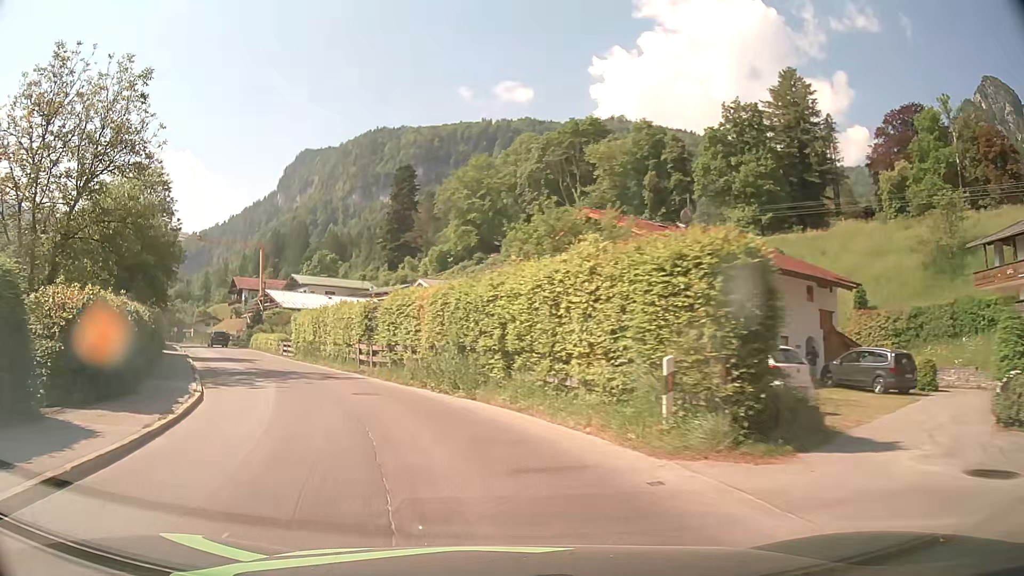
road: tertiary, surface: asphalt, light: Day
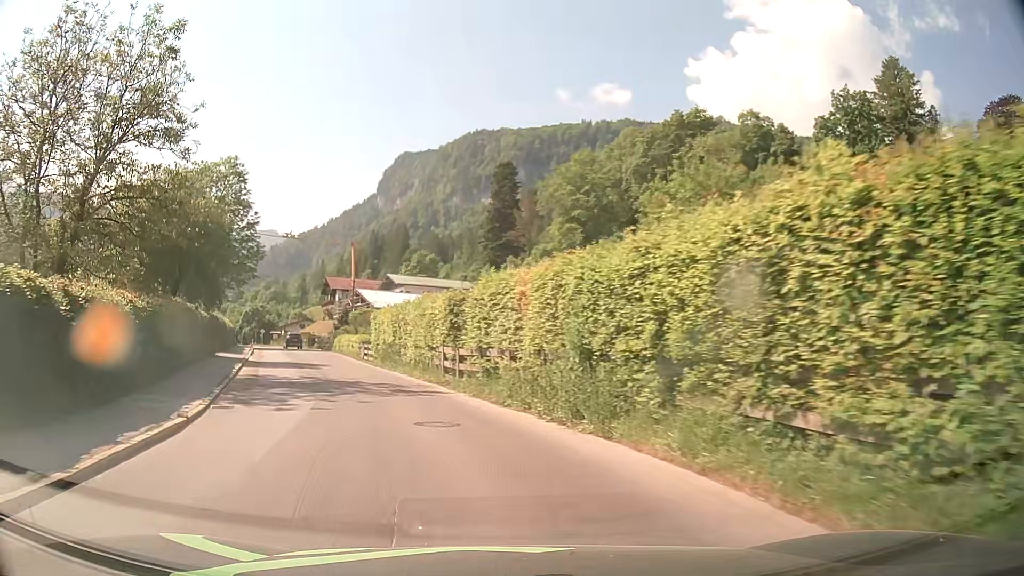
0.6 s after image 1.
(-0.5, +6.0) m; -9°
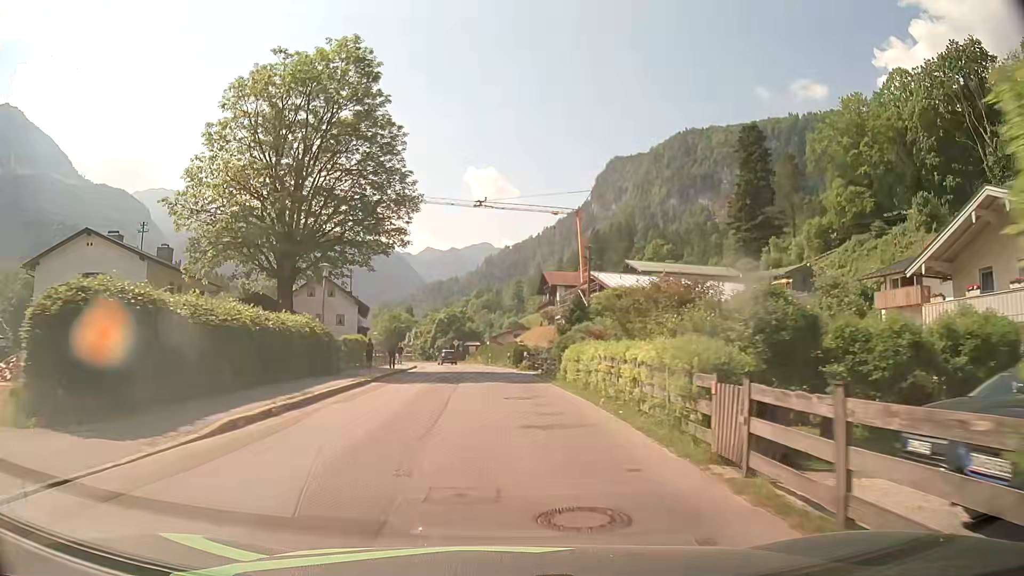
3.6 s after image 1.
(-8.2, +31.9) m; -19°
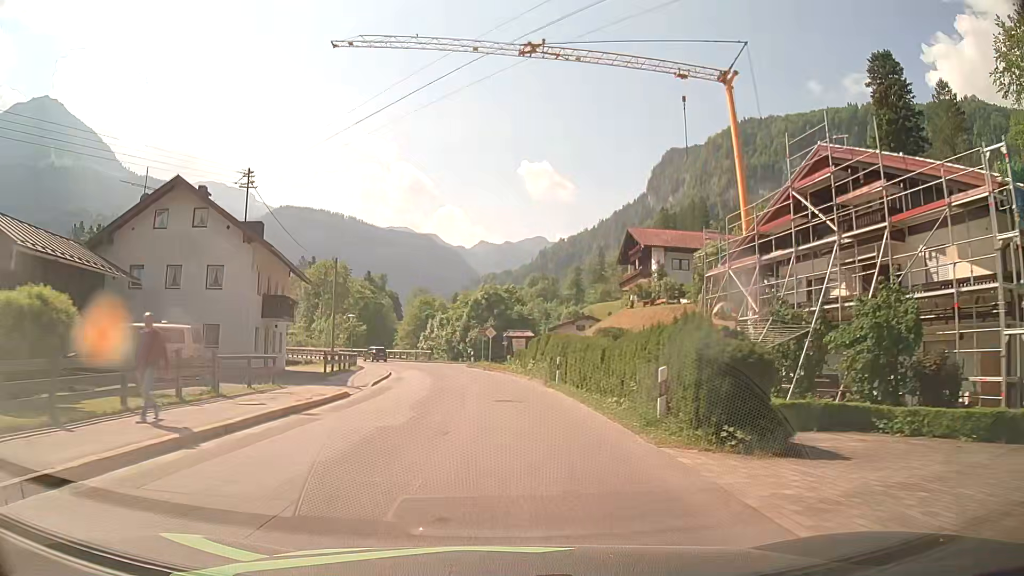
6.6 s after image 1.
(-1.1, +38.1) m; -4°
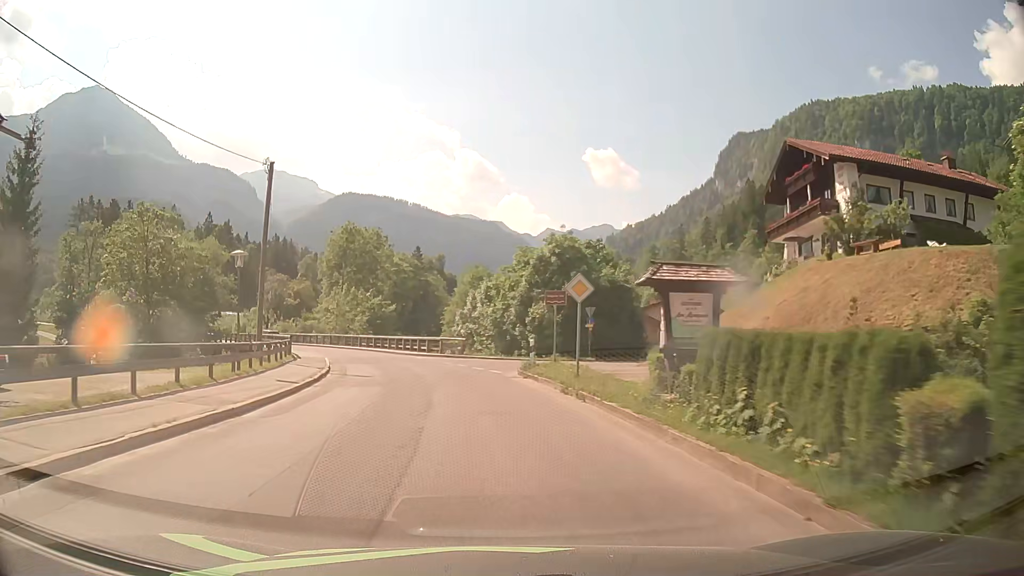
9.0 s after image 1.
(-1.3, +30.4) m; -6°
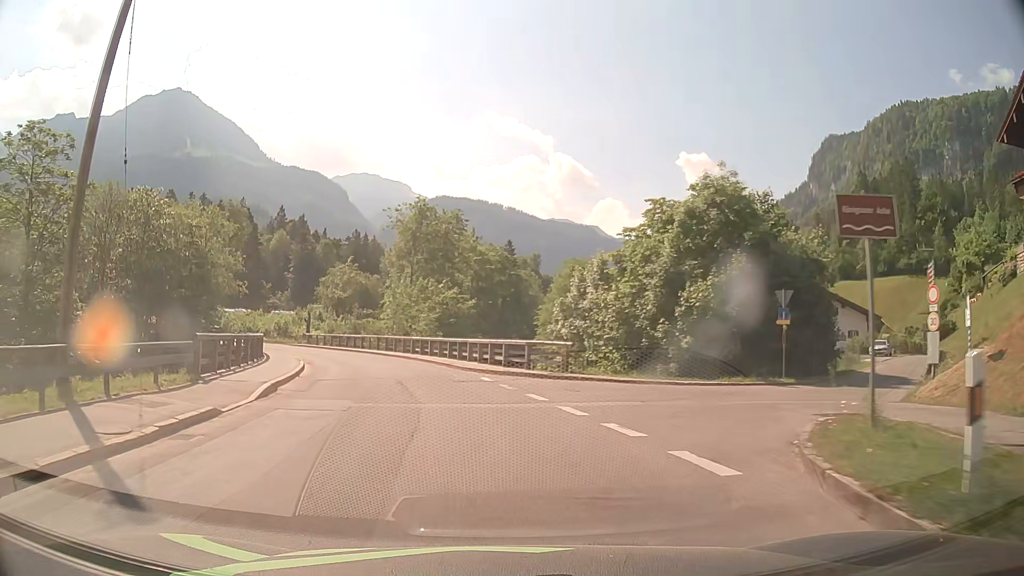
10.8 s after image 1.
(-1.4, +20.2) m; -8°
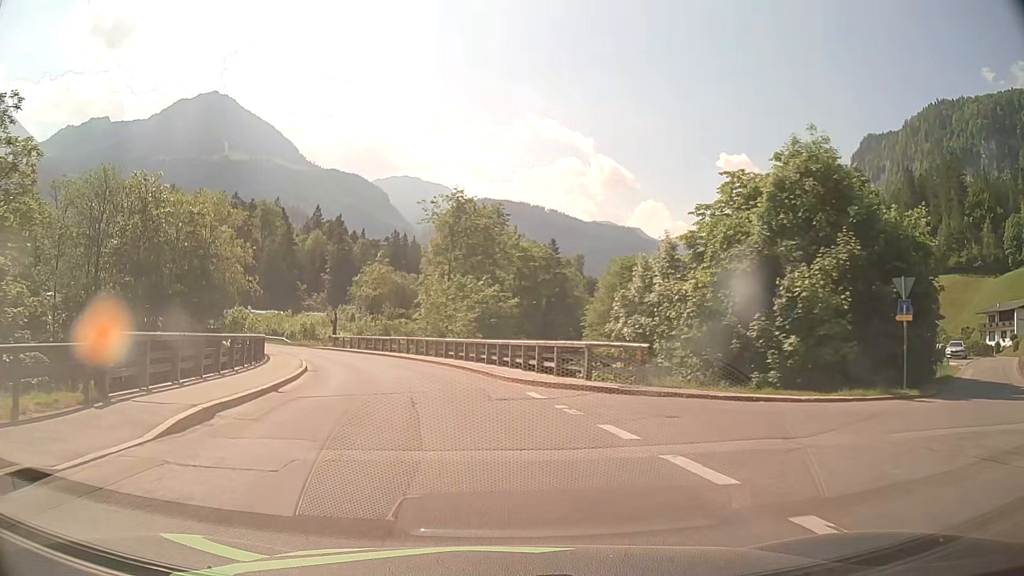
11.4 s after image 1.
(-0.2, +6.2) m; -4°
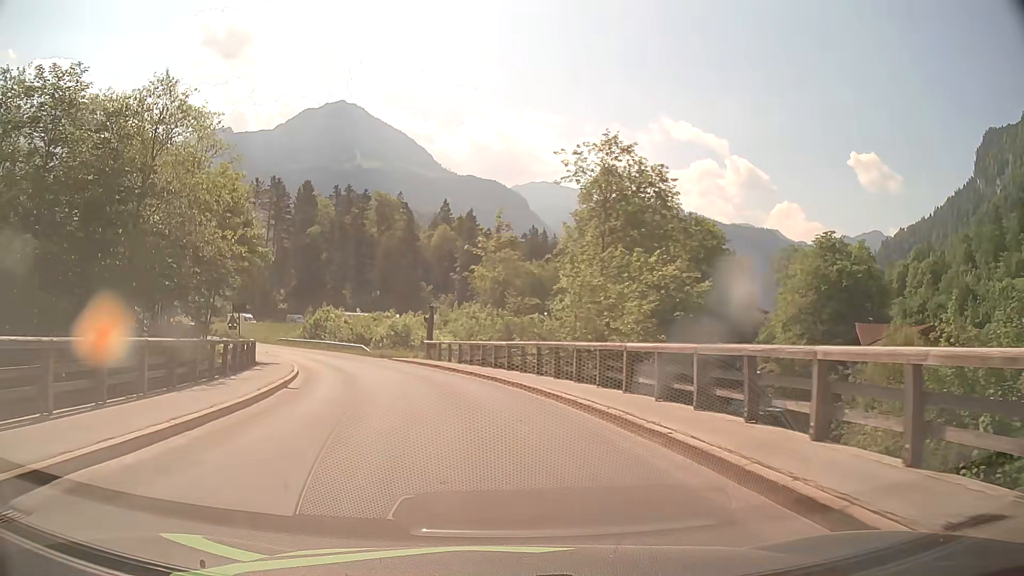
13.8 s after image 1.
(-2.6, +22.8) m; -13°
